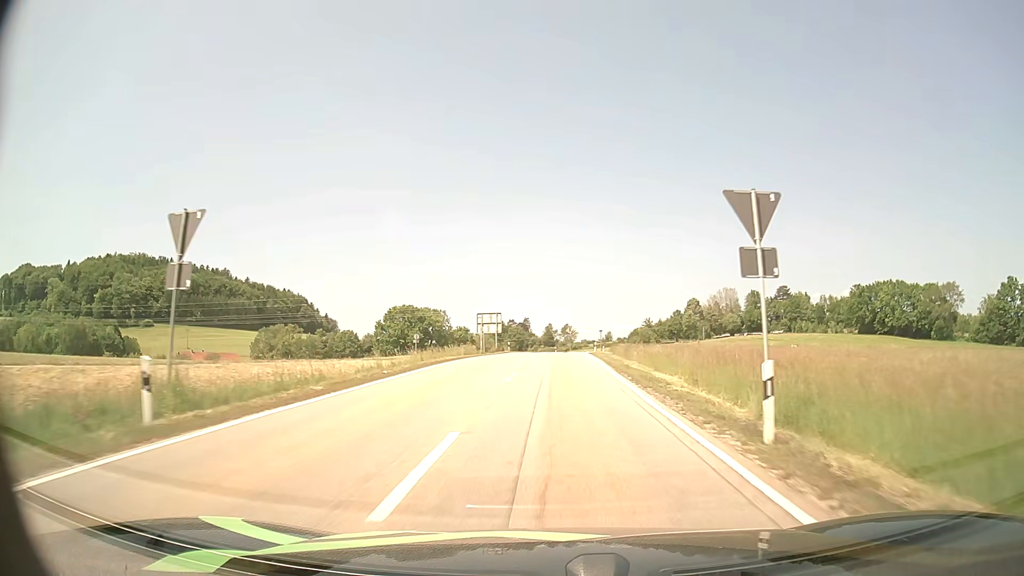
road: secondary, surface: asphalt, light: Day
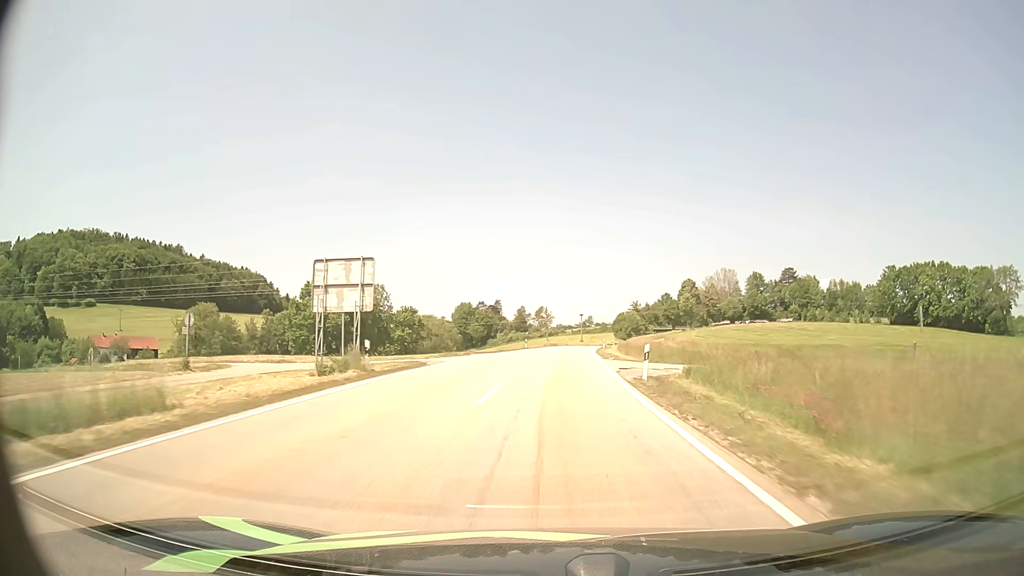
(+0.6, +44.1) m; +2°
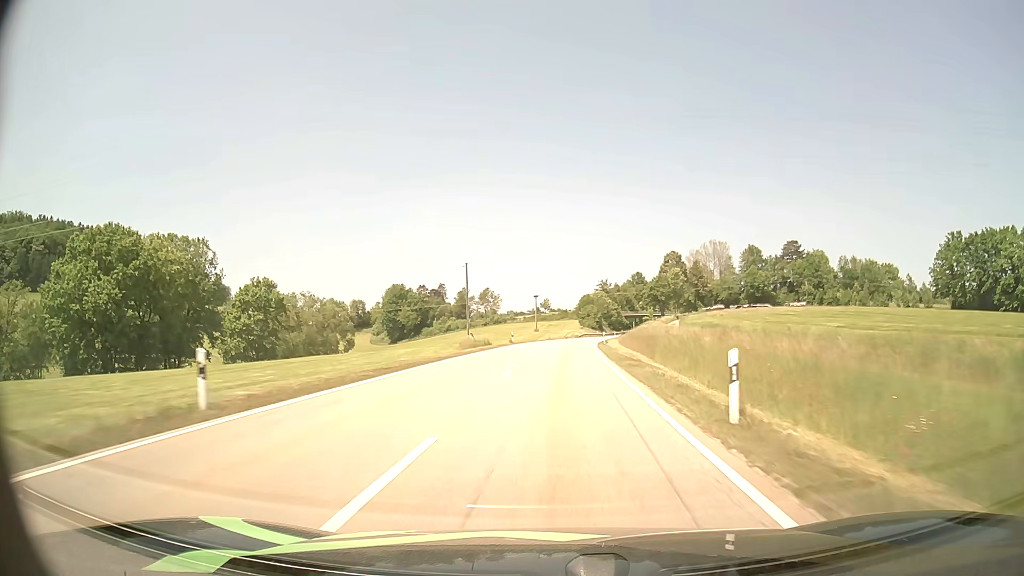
(+2.3, +60.0) m; +4°
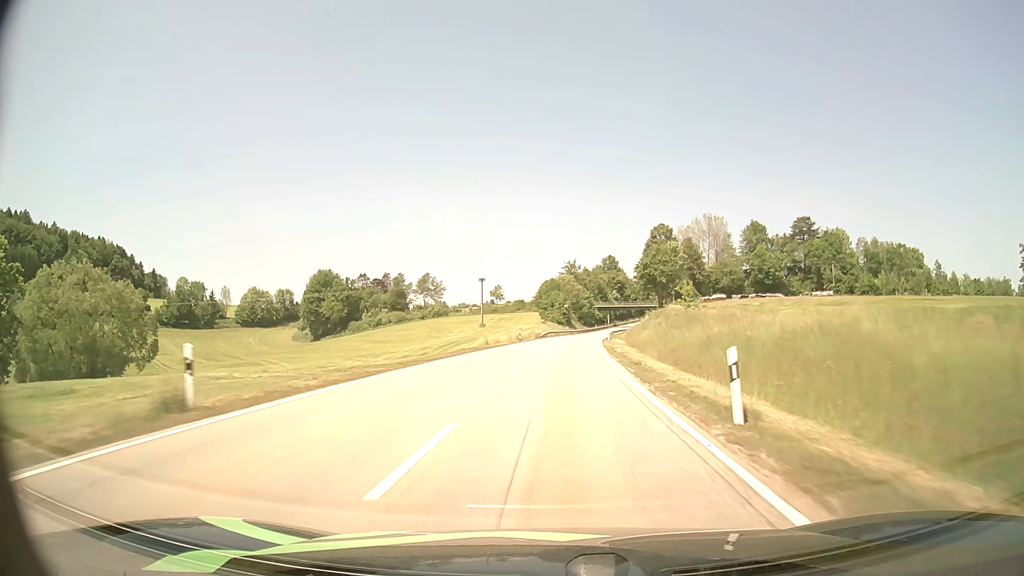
(+1.6, +49.9) m; +3°
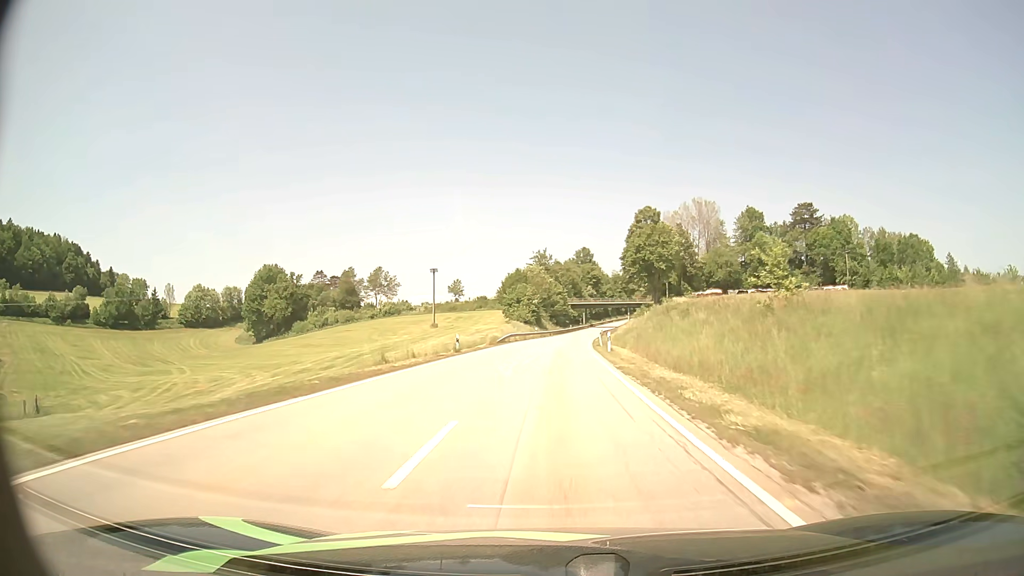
(+0.5, +25.2) m; +3°
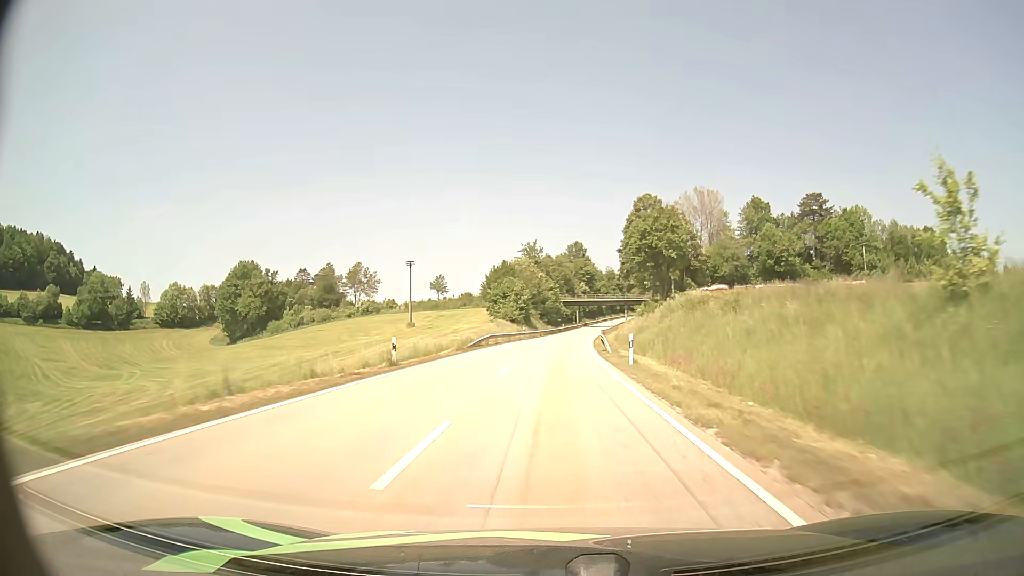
(+0.1, +12.9) m; +1°
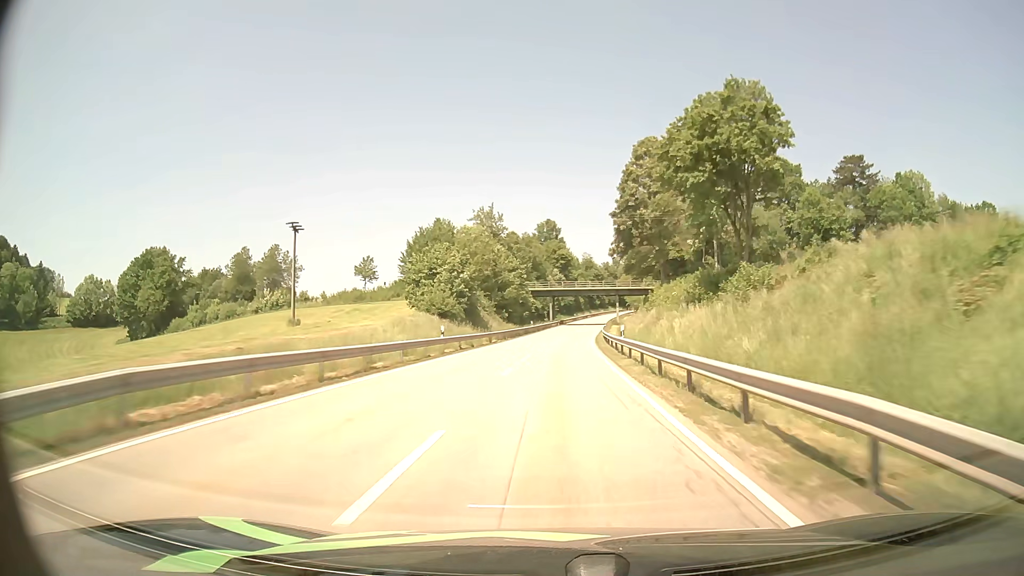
(+0.8, +40.1) m; +3°
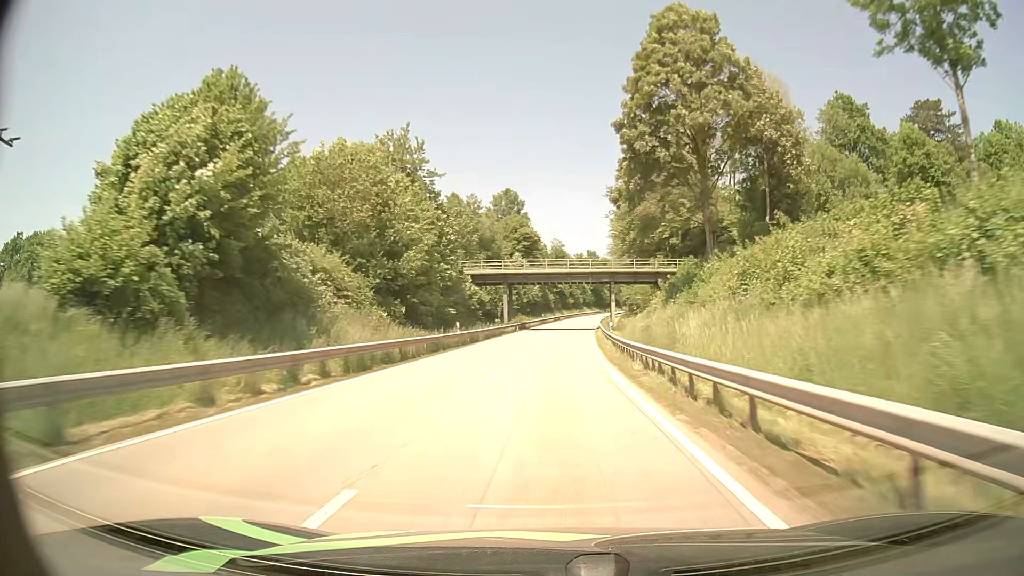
(+1.1, +41.3) m; +3°
(0, +10) (0, +20) (+1, +30) (+1, +40) (+2, +50) (+2, +60) (+3, +70) (+4, +80) (+5, +90) (+6, +100) m
